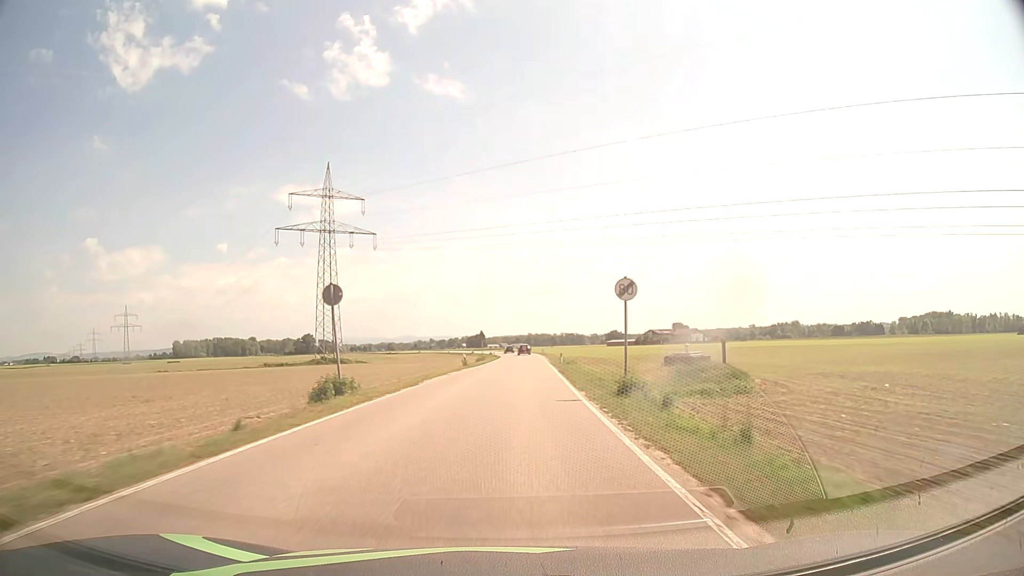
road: secondary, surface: asphalt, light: Day
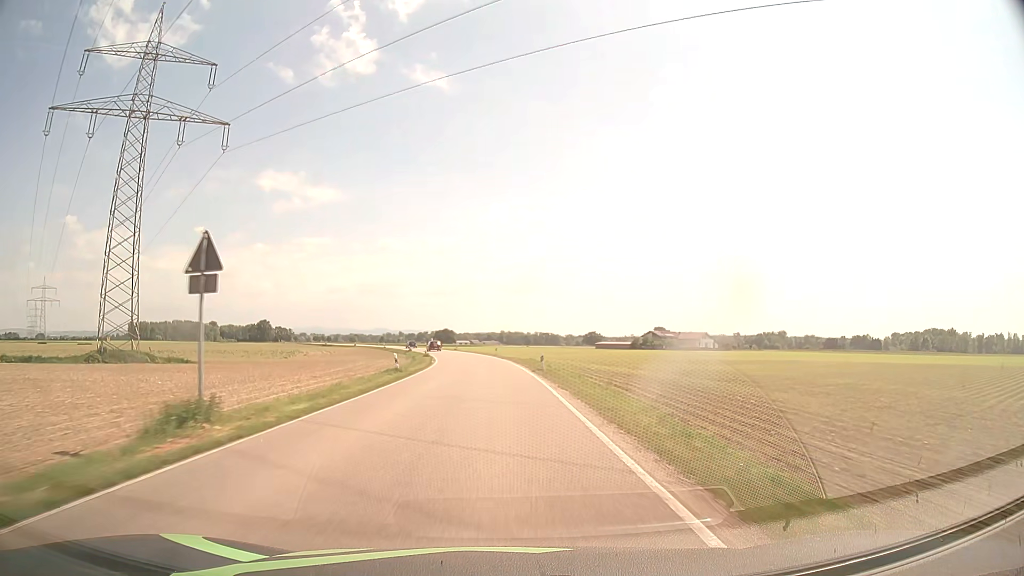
(+2.3, +62.7) m; +3°
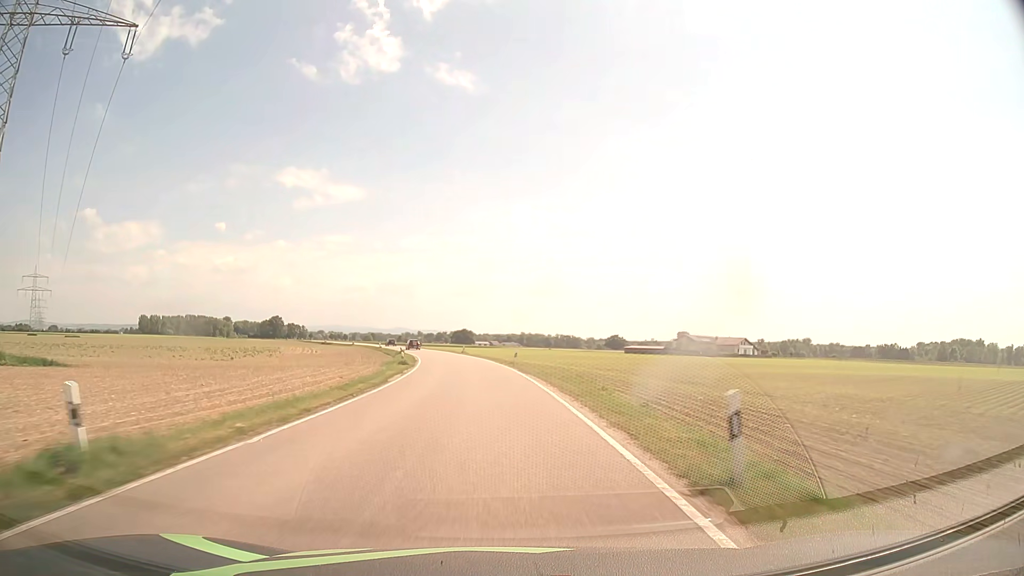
(-0.3, +25.1) m; -2°
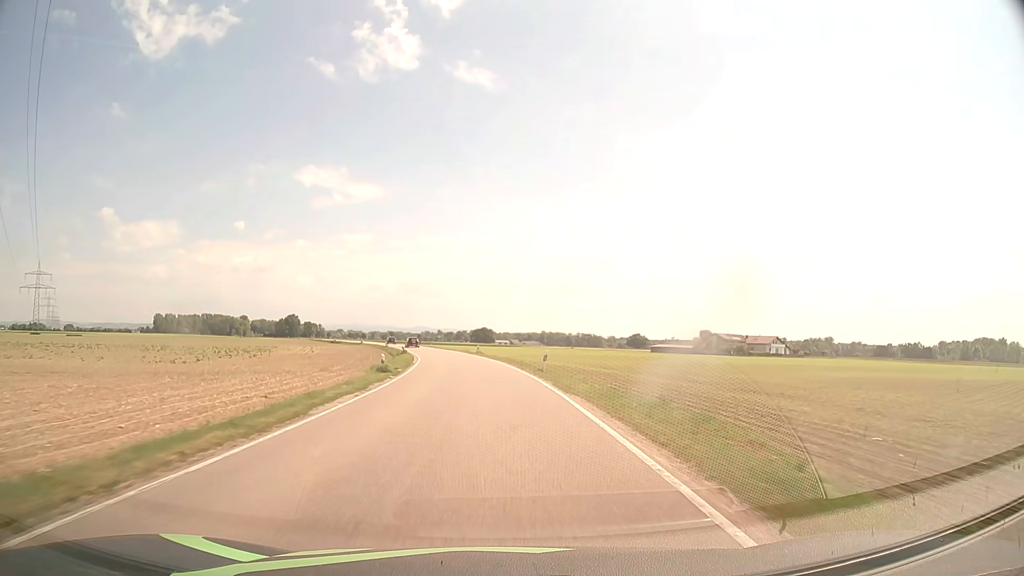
(-0.2, +12.5) m; -2°
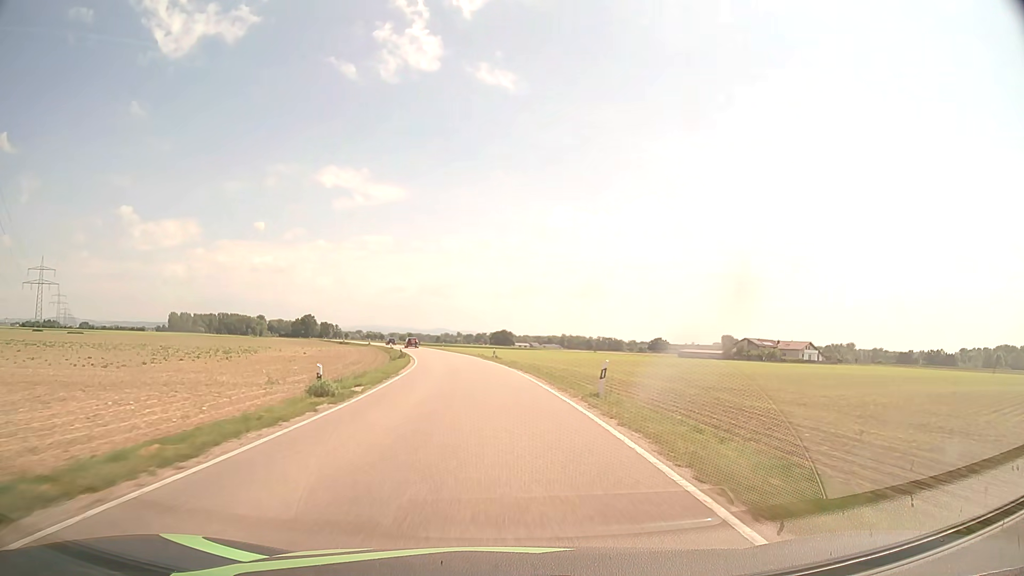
(-0.2, +12.5) m; -2°
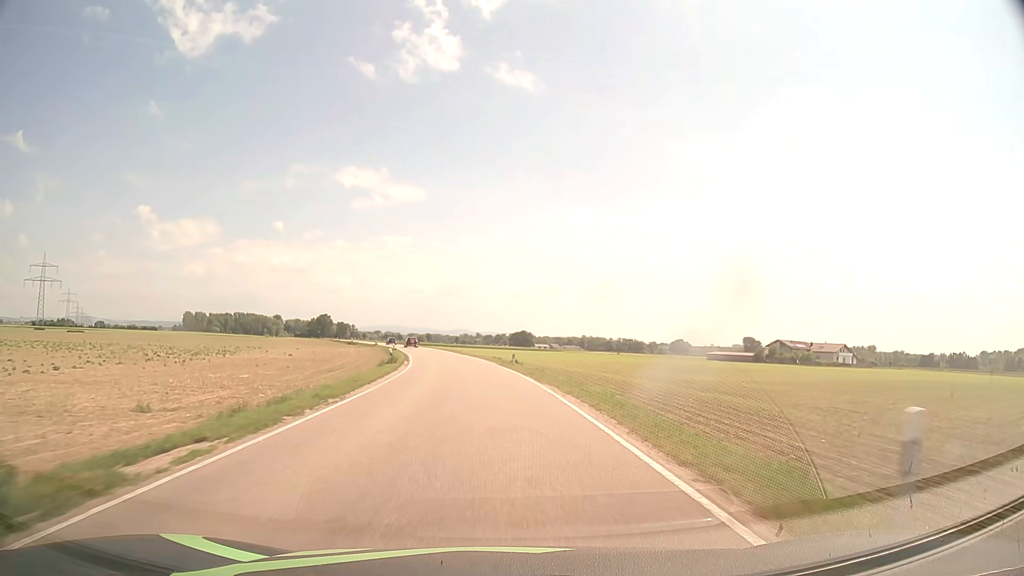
(-0.2, +12.6) m; -2°
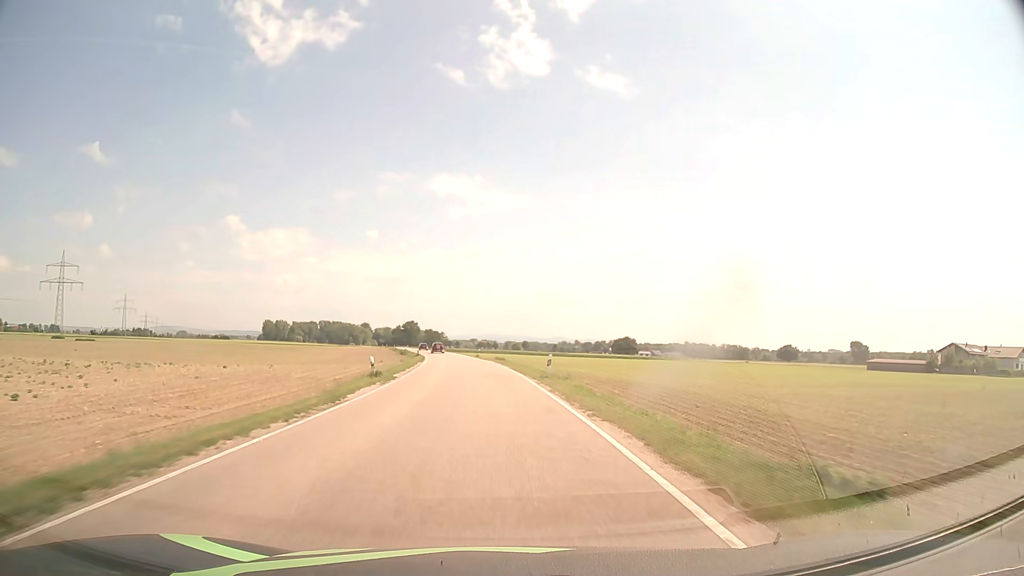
(-3.5, +51.8) m; -8°
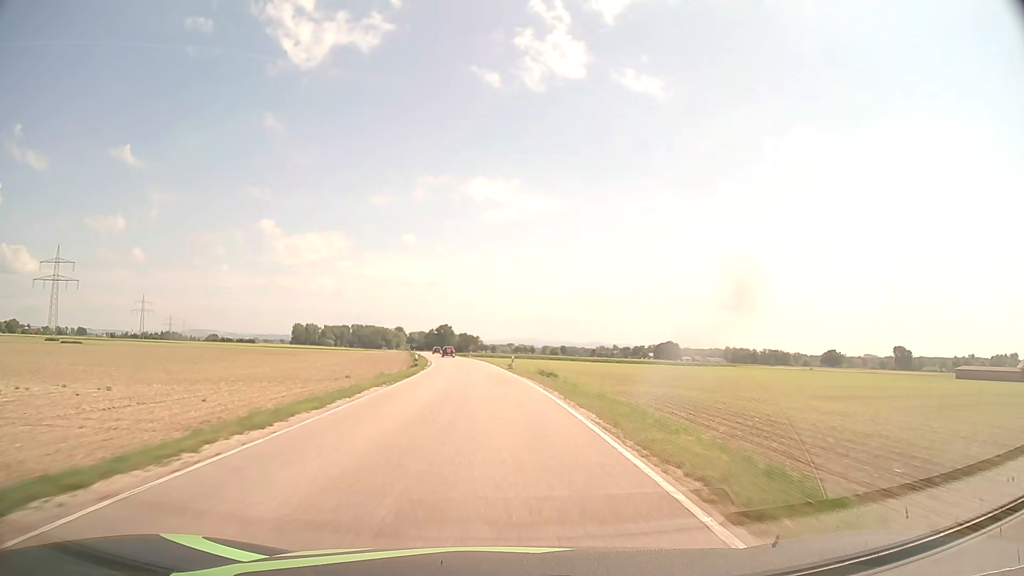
(-0.8, +27.3) m; -3°
(0, +10) (0, +20) (-1, +30) (-1, +40) (-2, +50) (-3, +60) (-4, +70) (-5, +80) (-7, +90) (-8, +100) m
